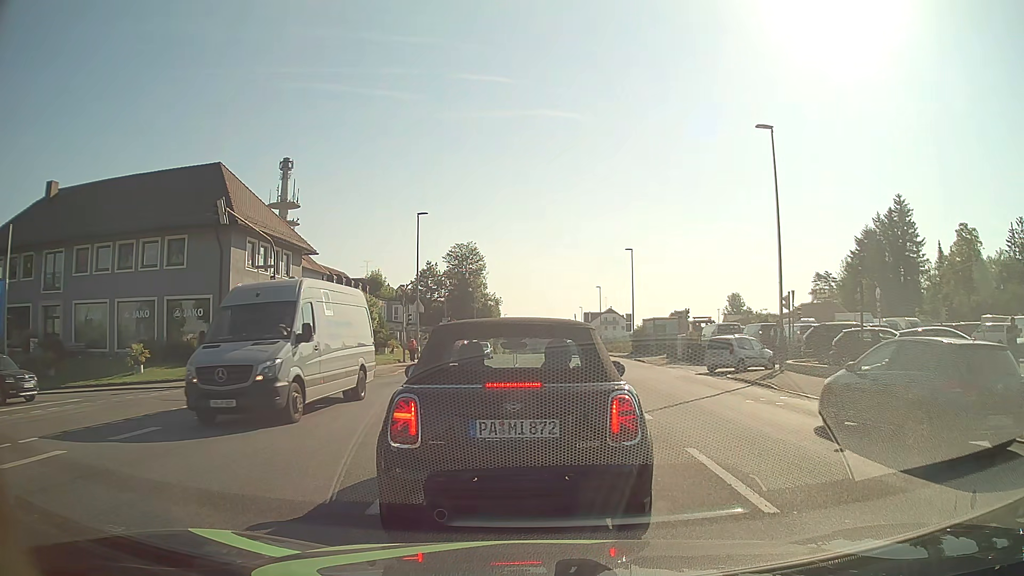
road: tertiary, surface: asphalt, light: Day
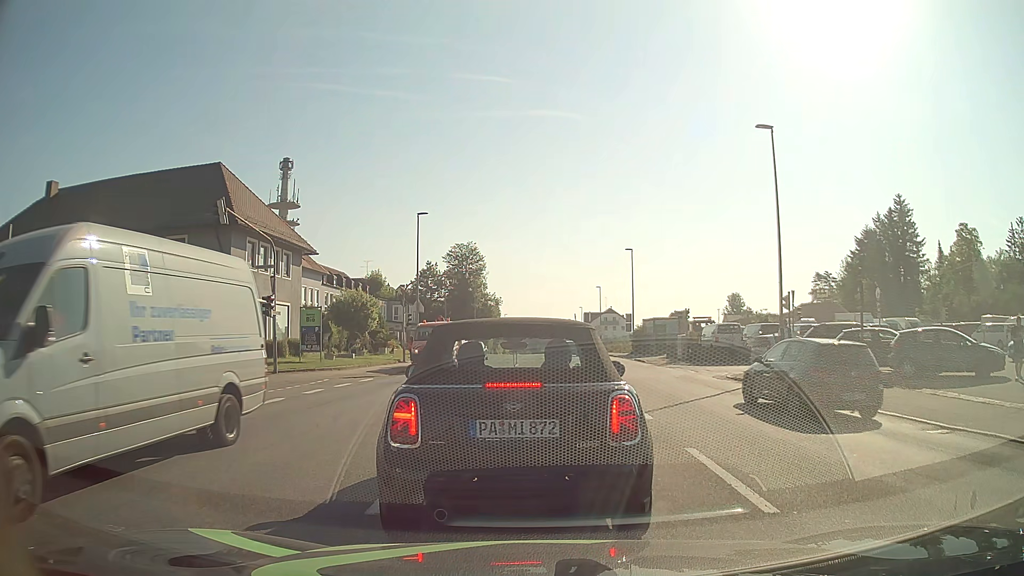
(0.0, 0.0) m; 0°
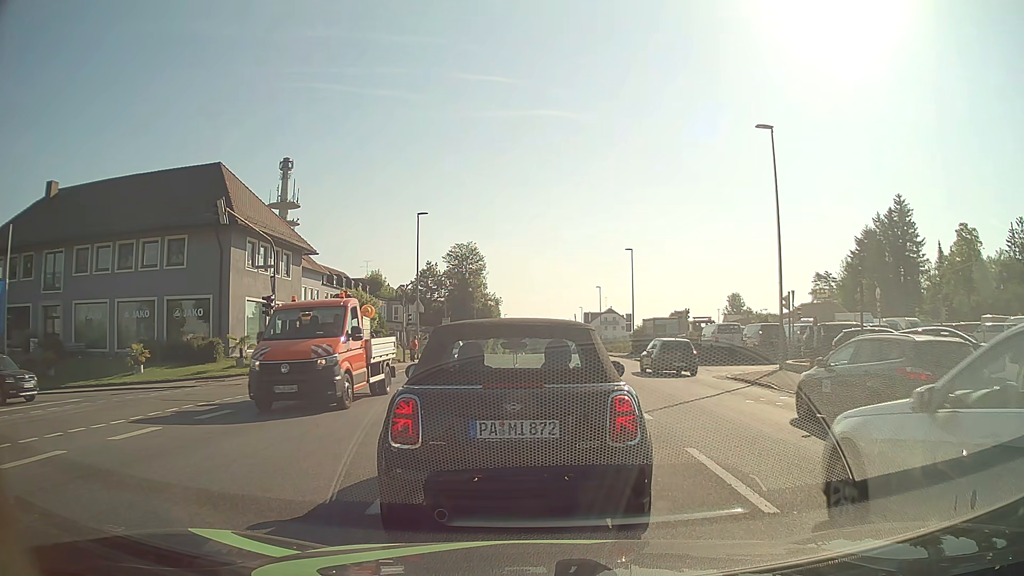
(0.0, 0.0) m; 0°
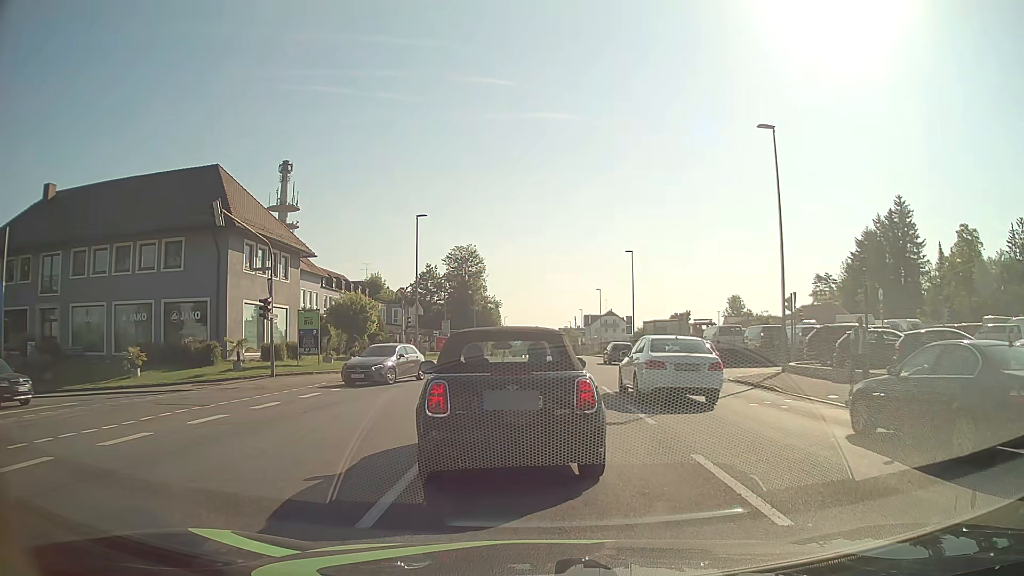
(0.0, +0.3) m; 0°
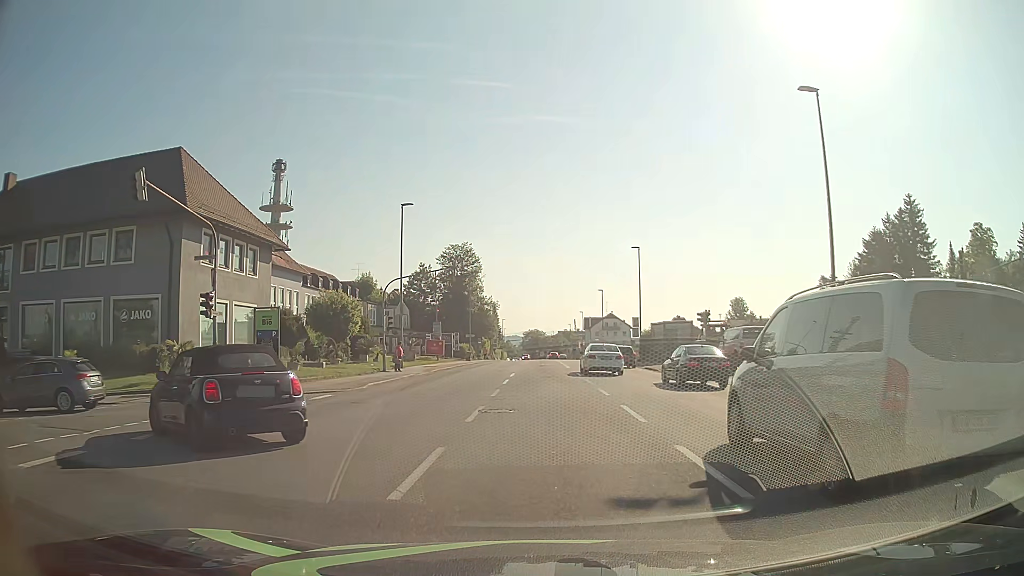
(+0.1, +5.4) m; 0°
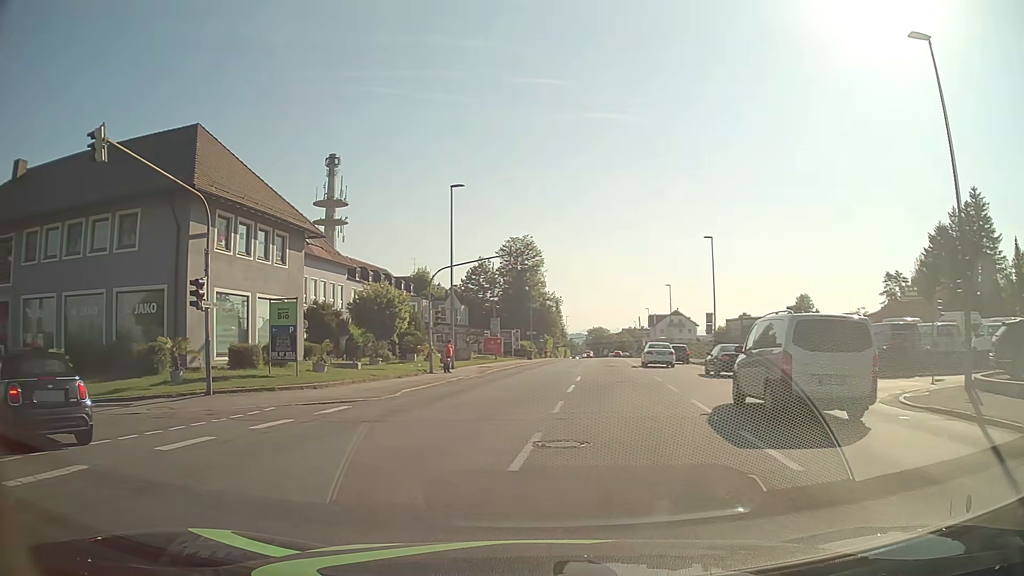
(-0.1, +4.8) m; -5°
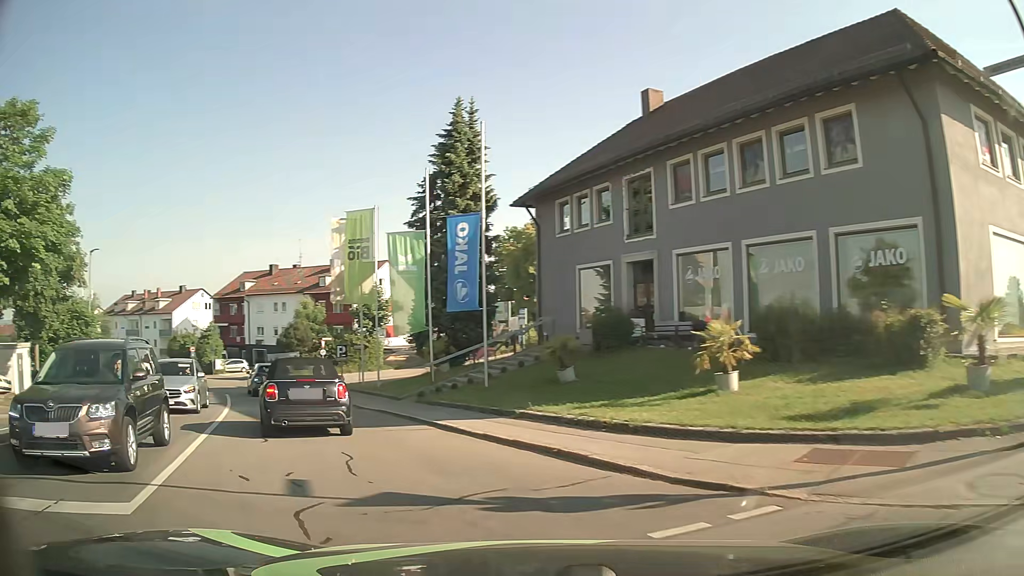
(-5.7, +9.6) m; -59°
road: residential
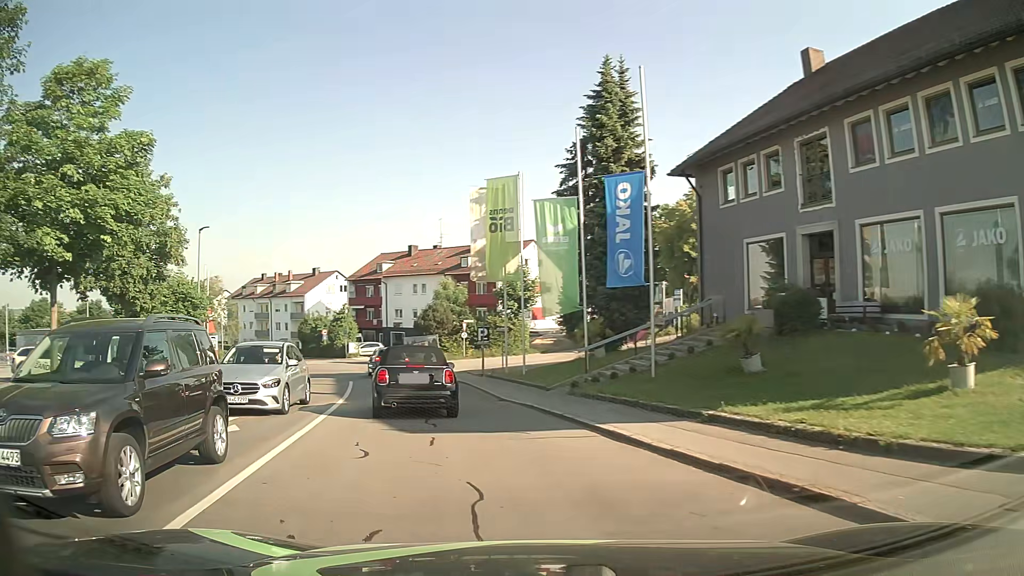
(-0.5, +3.2) m; -14°
